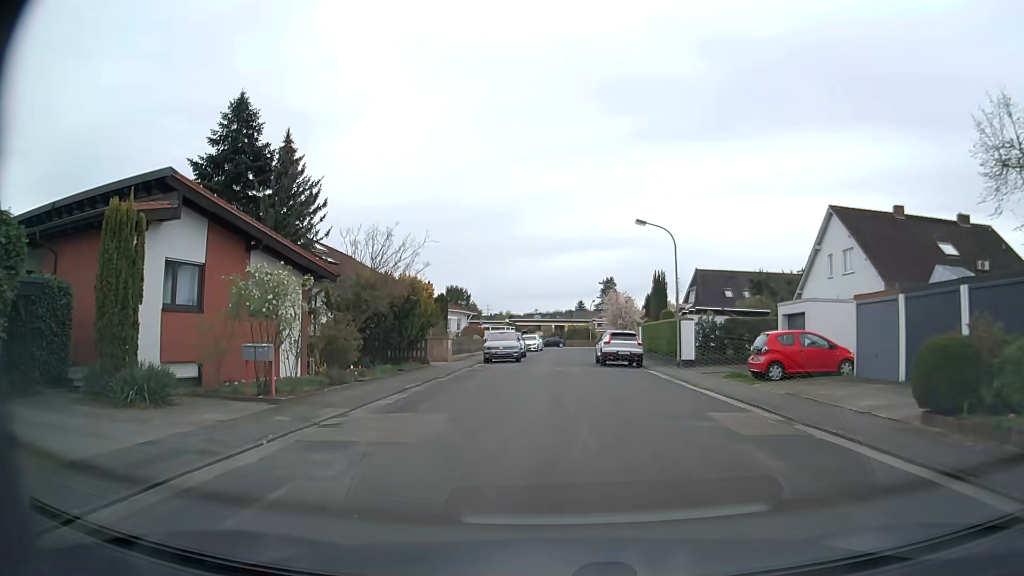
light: Day
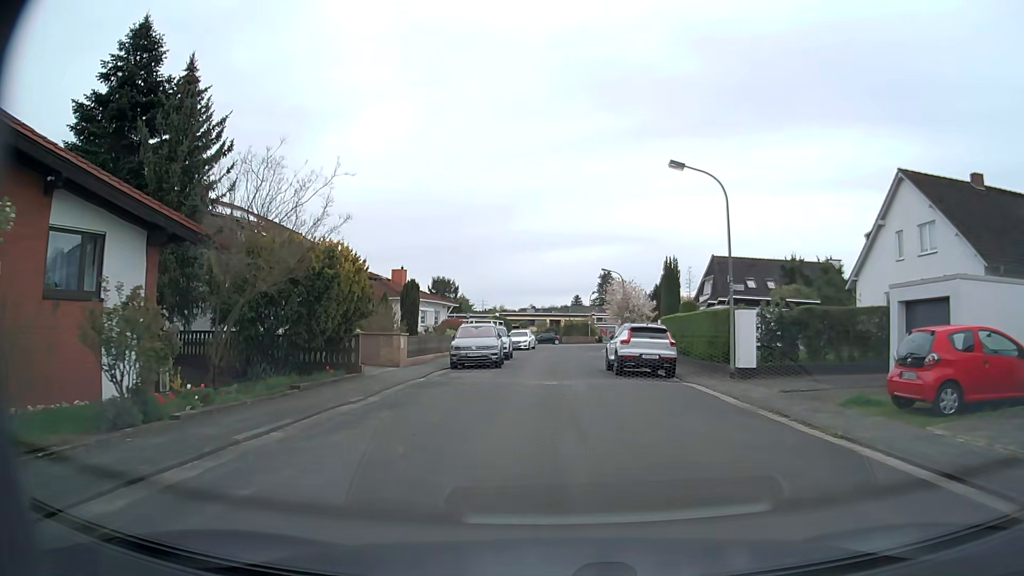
(-0.1, +9.5) m; 0°
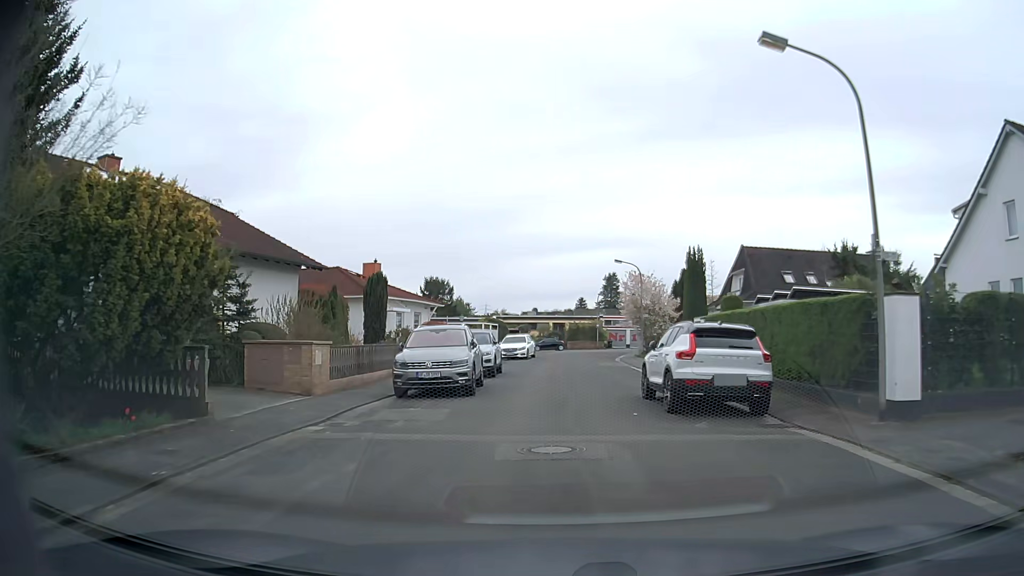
(0.0, +9.1) m; 0°
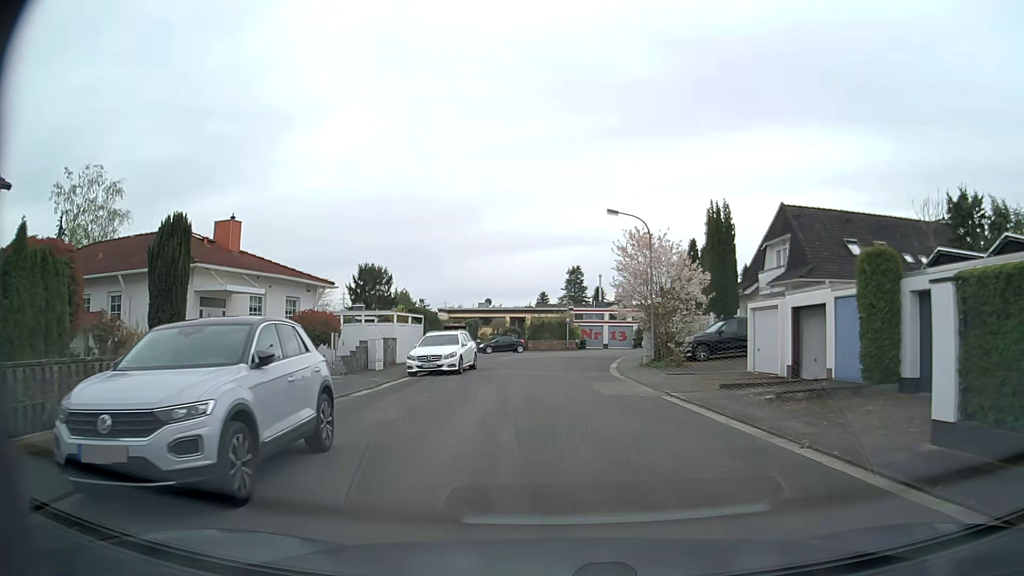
(+0.1, +17.0) m; +3°
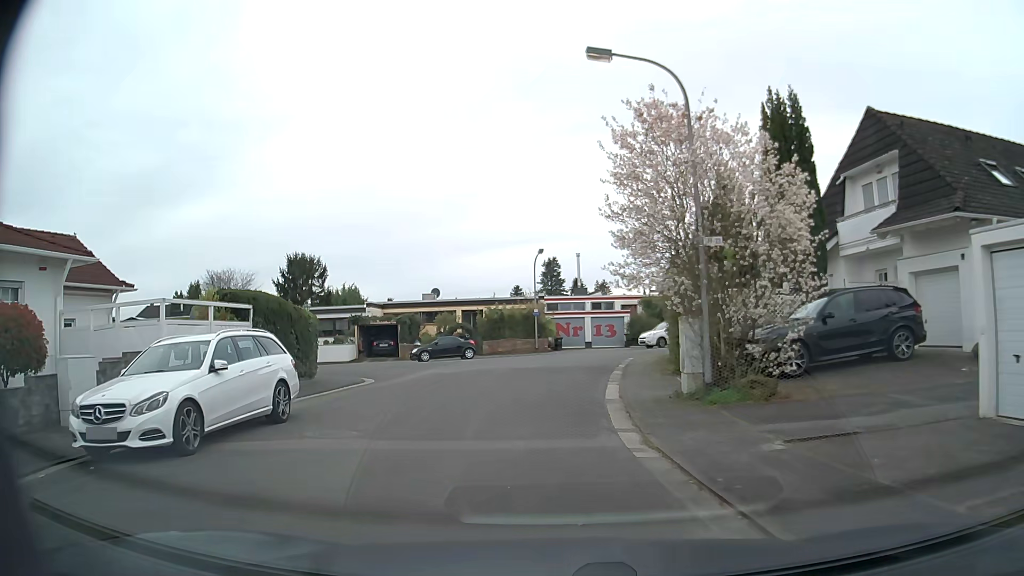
(+1.0, +15.5) m; +1°
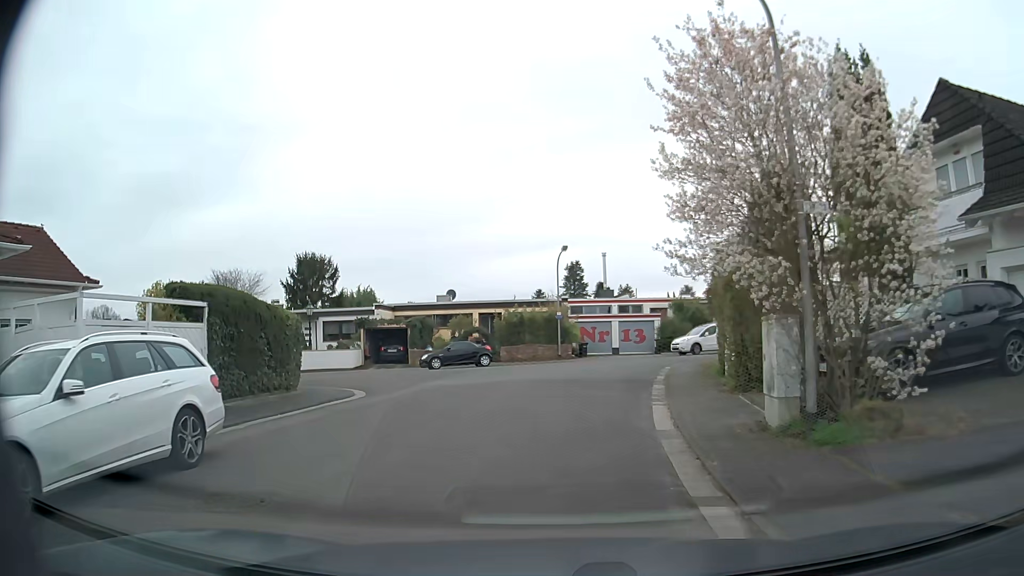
(0.0, +3.7) m; -1°
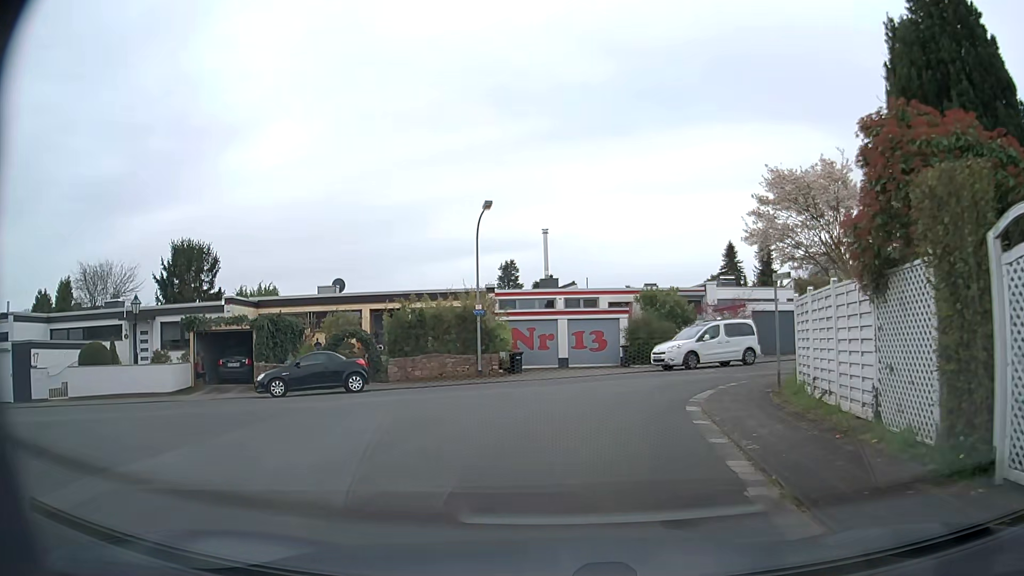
(+0.4, +13.6) m; +5°
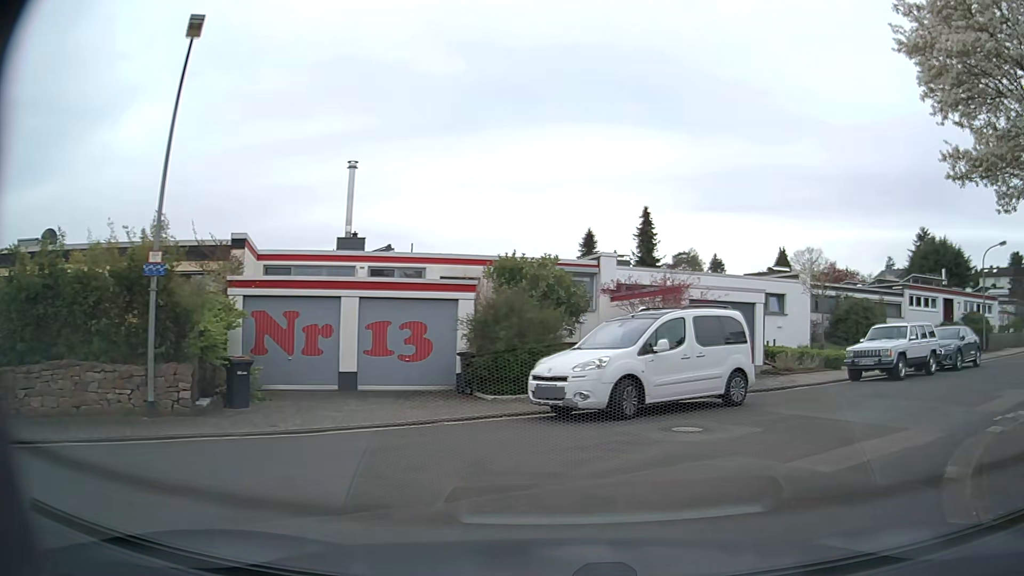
(+0.8, +14.4) m; +13°
(+3, +9) (+11, +15) (+20, +21) (+28, +26) (+36, +32) (+45, +37) (+54, +40) (+64, +44) (+73, +46) (+83, +47) m
